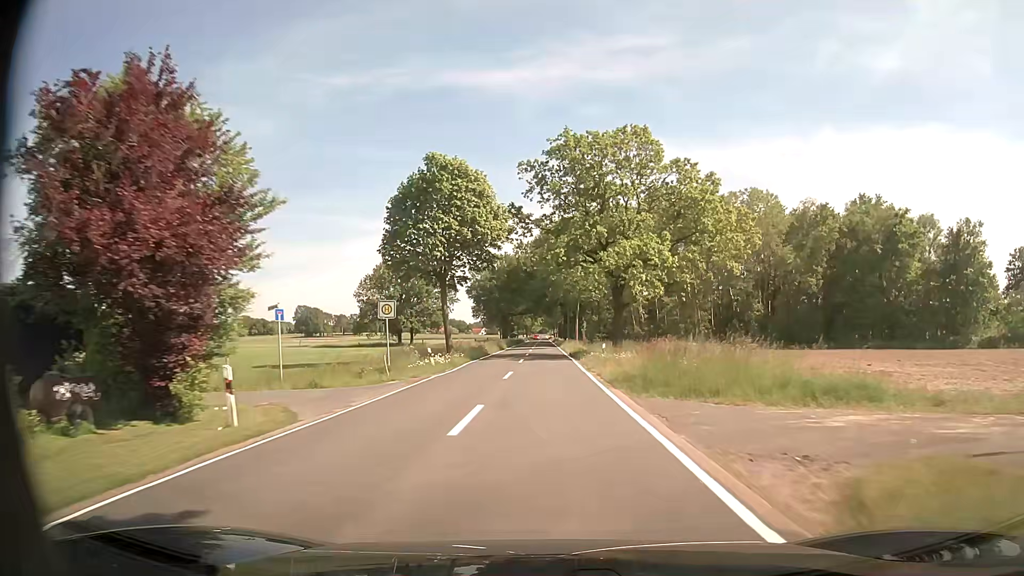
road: tertiary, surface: asphalt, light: Day
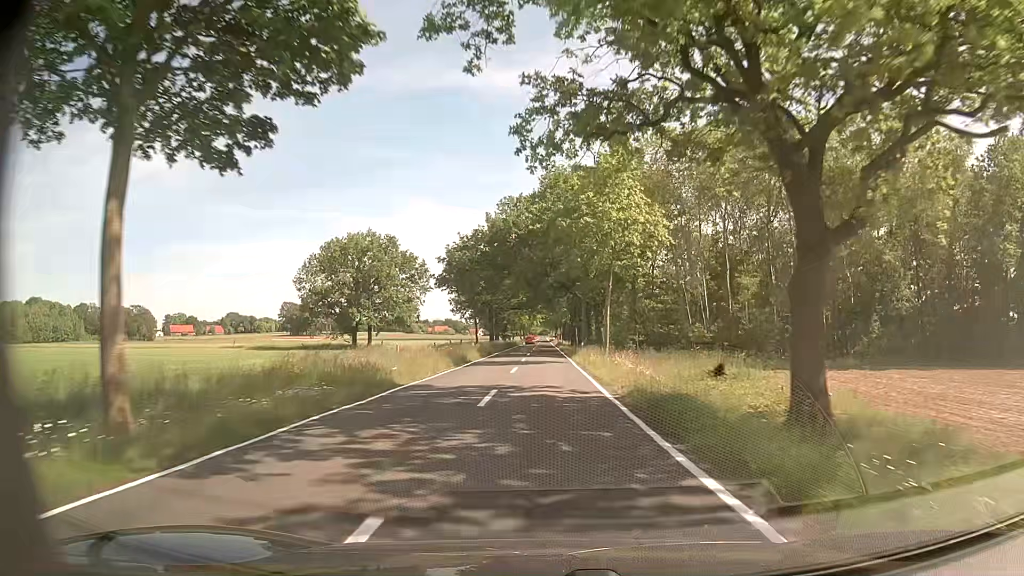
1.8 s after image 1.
(-0.3, +32.3) m; 0°
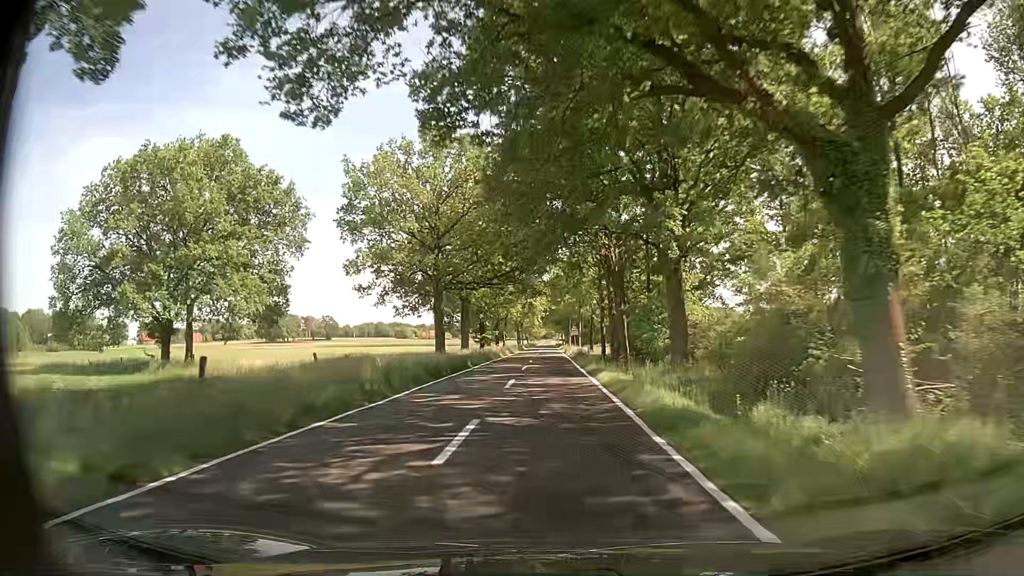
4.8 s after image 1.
(-0.4, +53.7) m; -1°
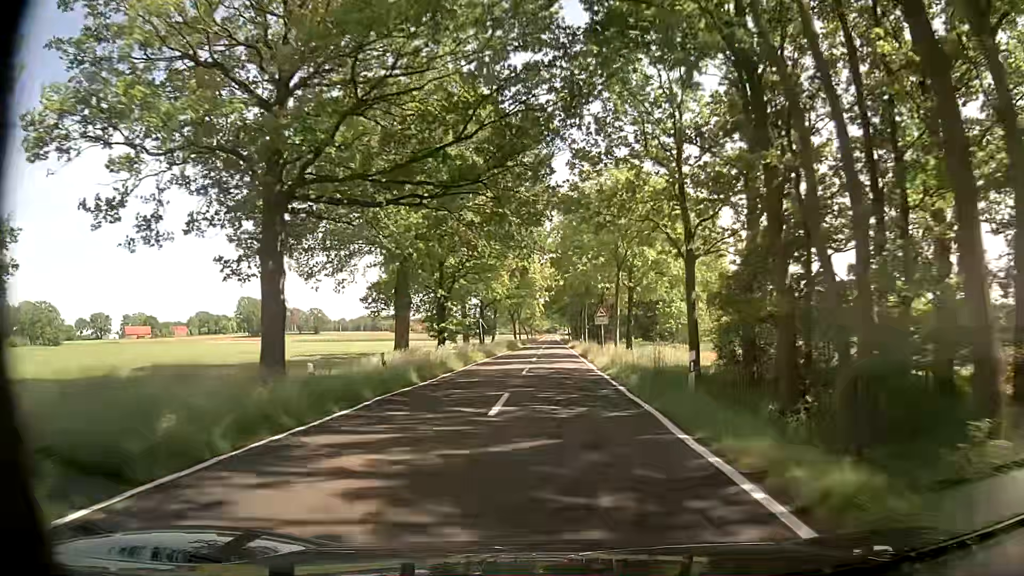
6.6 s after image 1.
(-0.1, +32.2) m; 0°
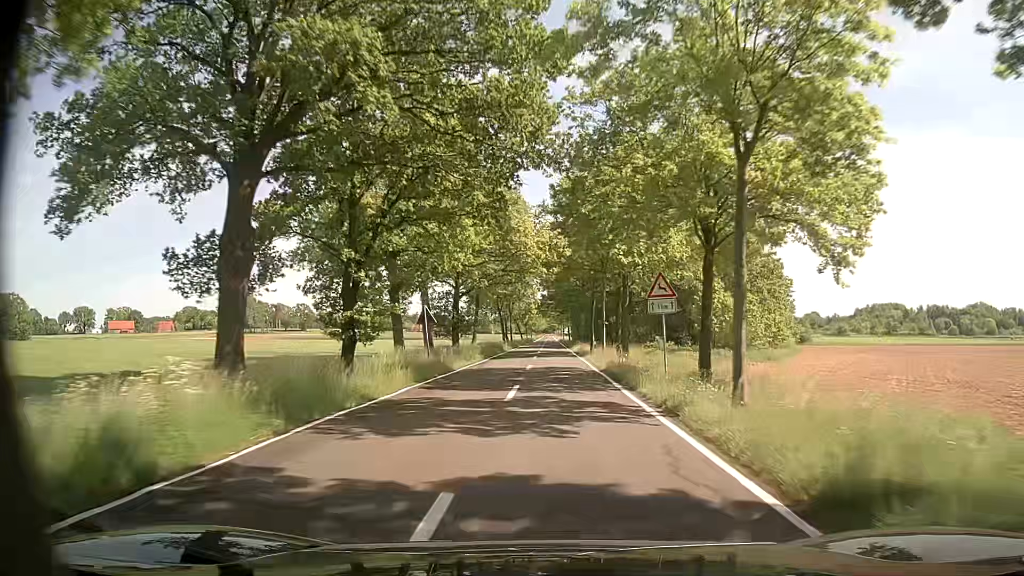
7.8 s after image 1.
(0.0, +21.5) m; 0°
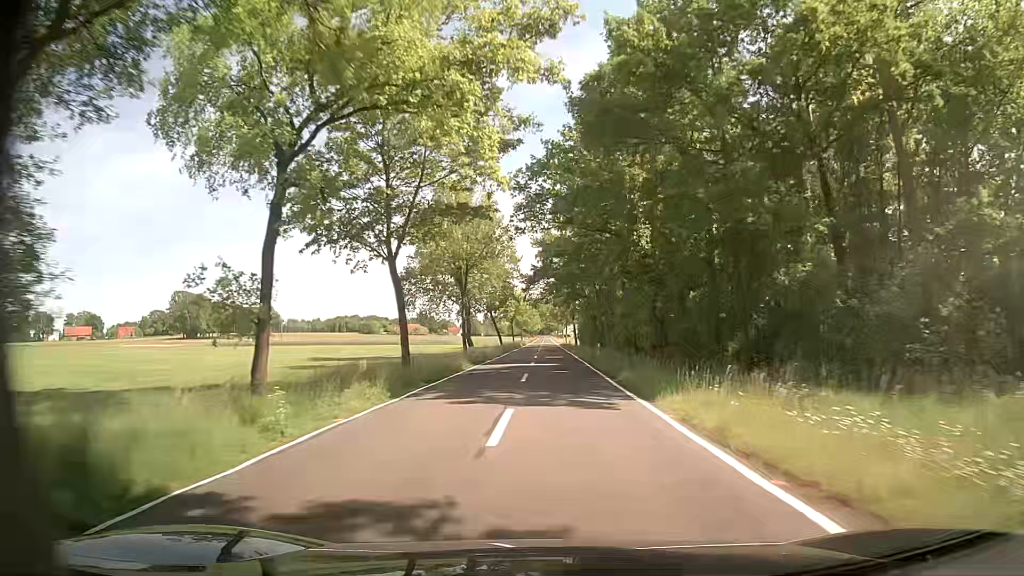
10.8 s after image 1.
(+0.1, +53.7) m; 0°
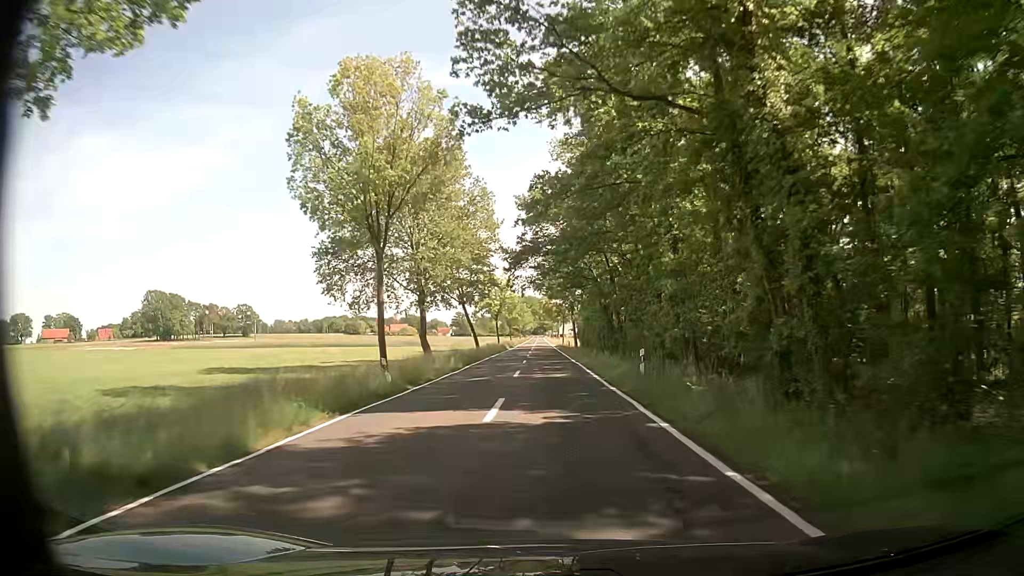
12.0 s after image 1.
(0.0, +21.5) m; 0°
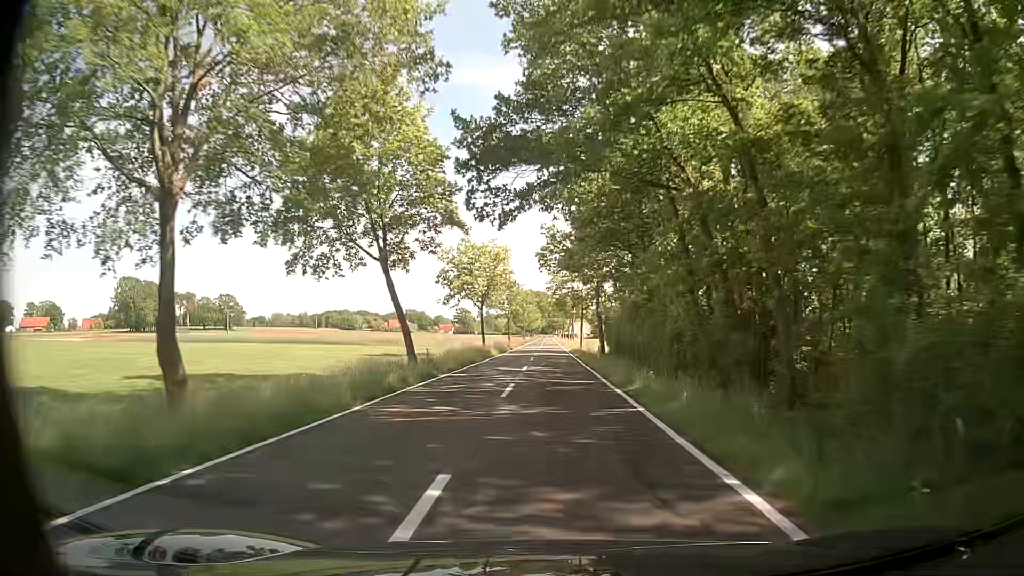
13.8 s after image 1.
(-0.1, +32.3) m; 0°
(0, +10) (0, +20) (0, +30) (0, +40) (0, +50) (0, +60) (0, +70) (0, +80) (0, +90) (0, +100) m
